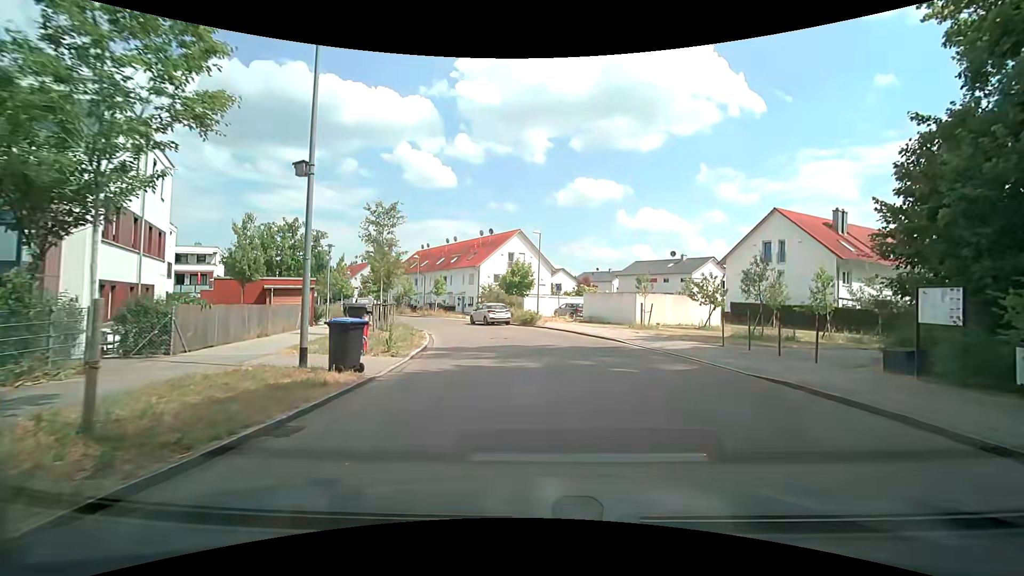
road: residential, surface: asphalt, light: Day
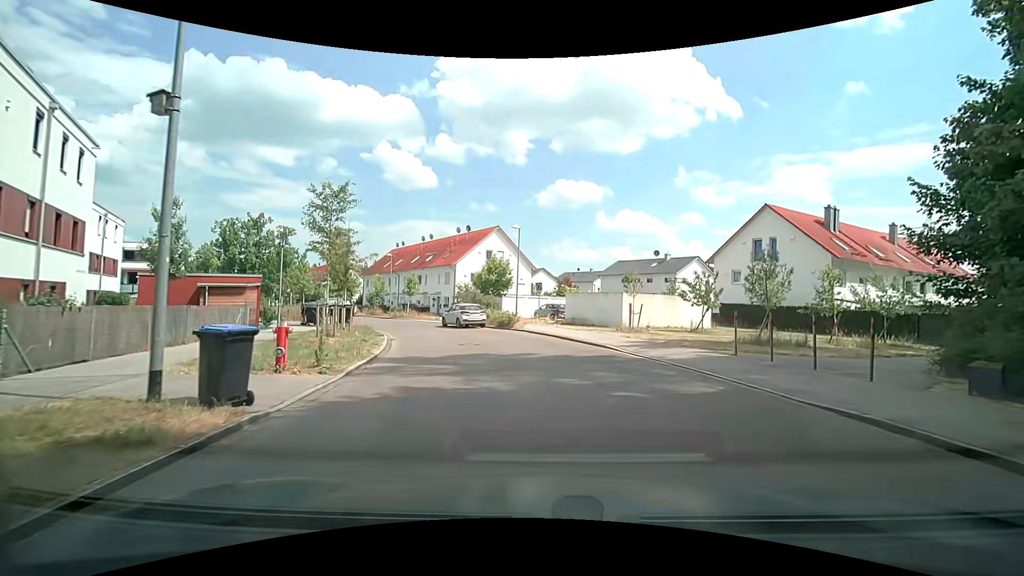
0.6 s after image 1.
(+0.1, +3.1) m; +3°
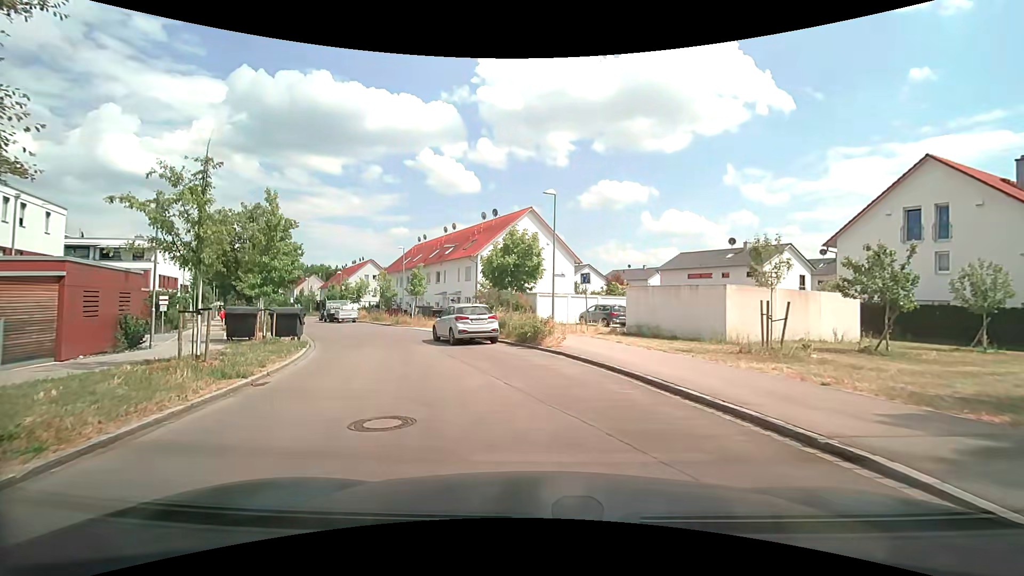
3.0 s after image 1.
(0.0, +12.3) m; -6°
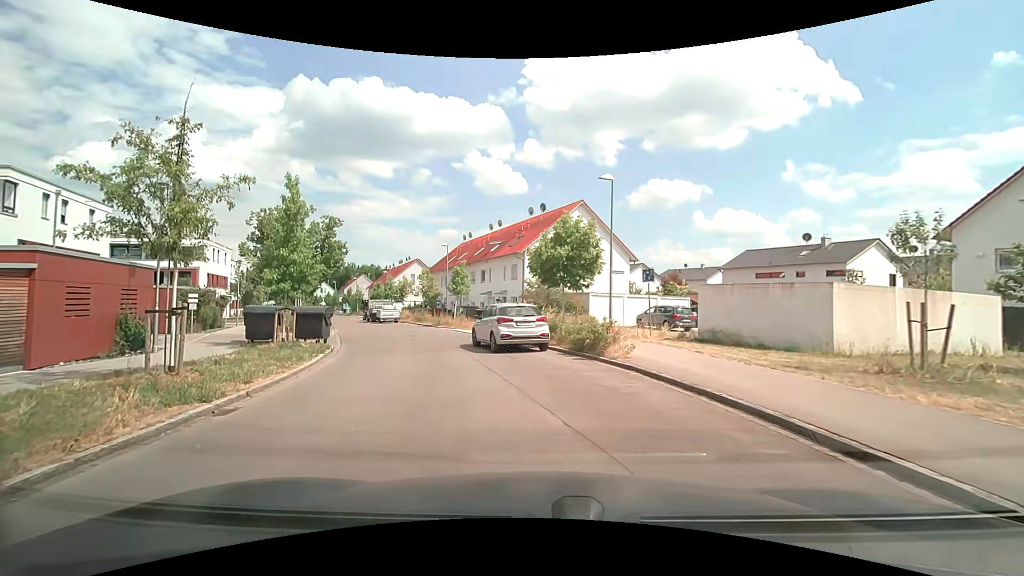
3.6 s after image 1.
(-0.1, +3.0) m; -5°
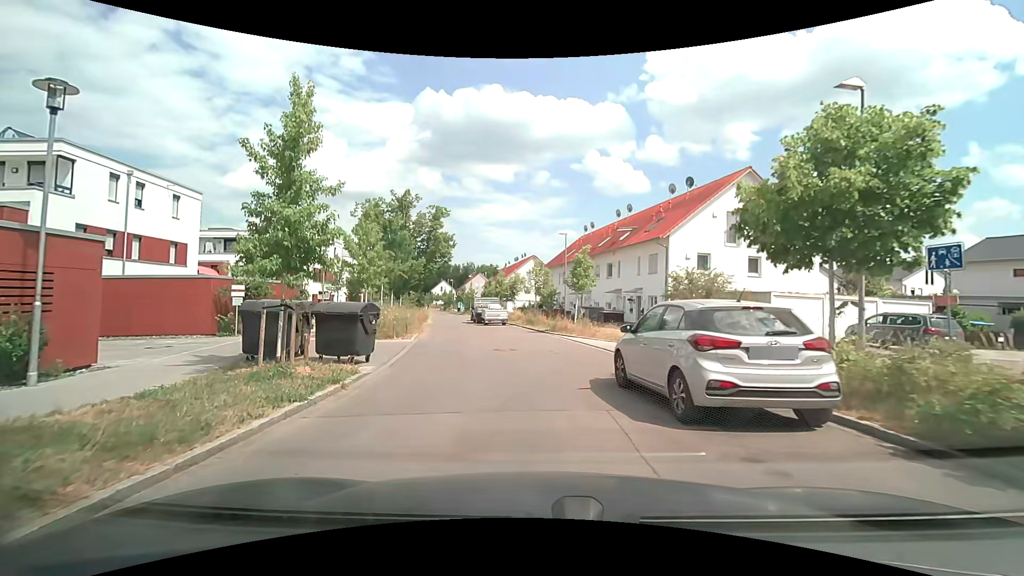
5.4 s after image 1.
(-1.1, +8.7) m; -13°
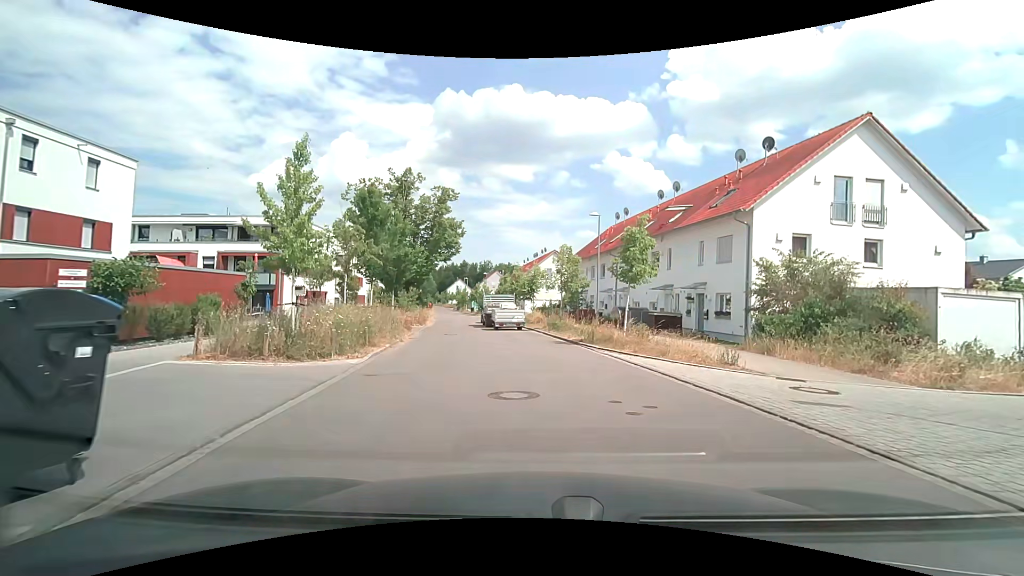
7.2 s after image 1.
(-0.5, +8.5) m; -2°
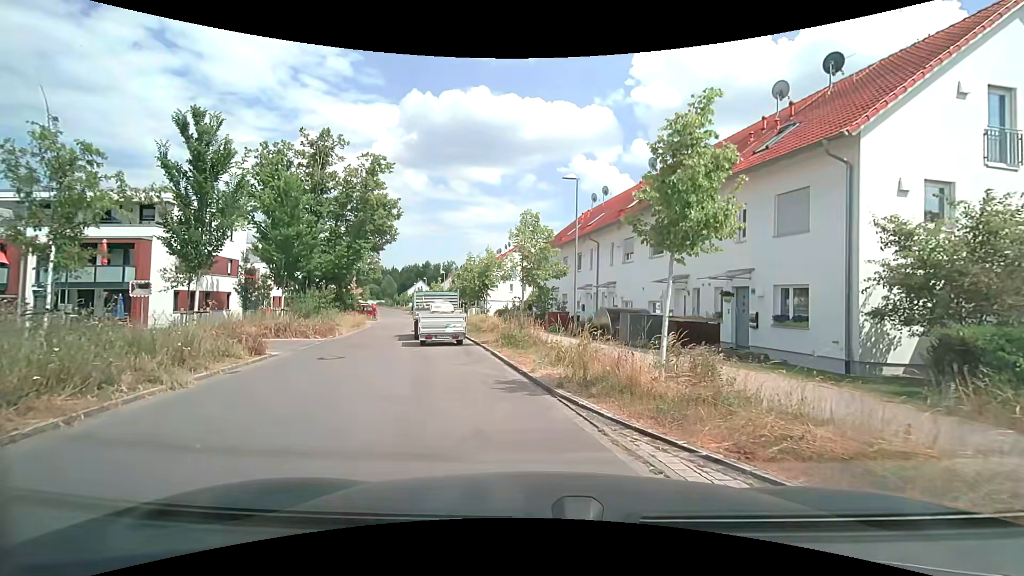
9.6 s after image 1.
(+0.5, +10.3) m; +3°
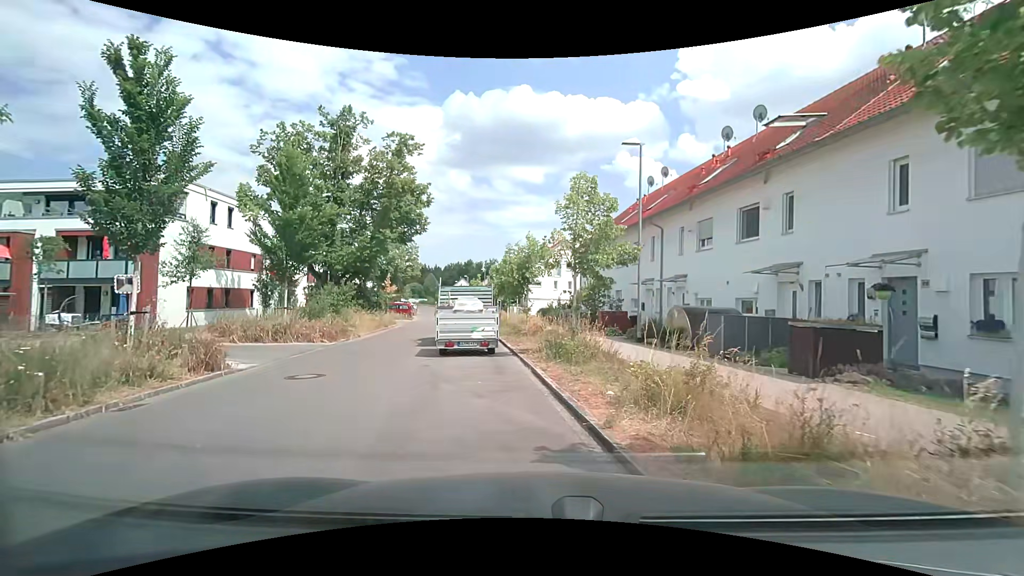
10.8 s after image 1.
(-0.2, +4.6) m; -4°
